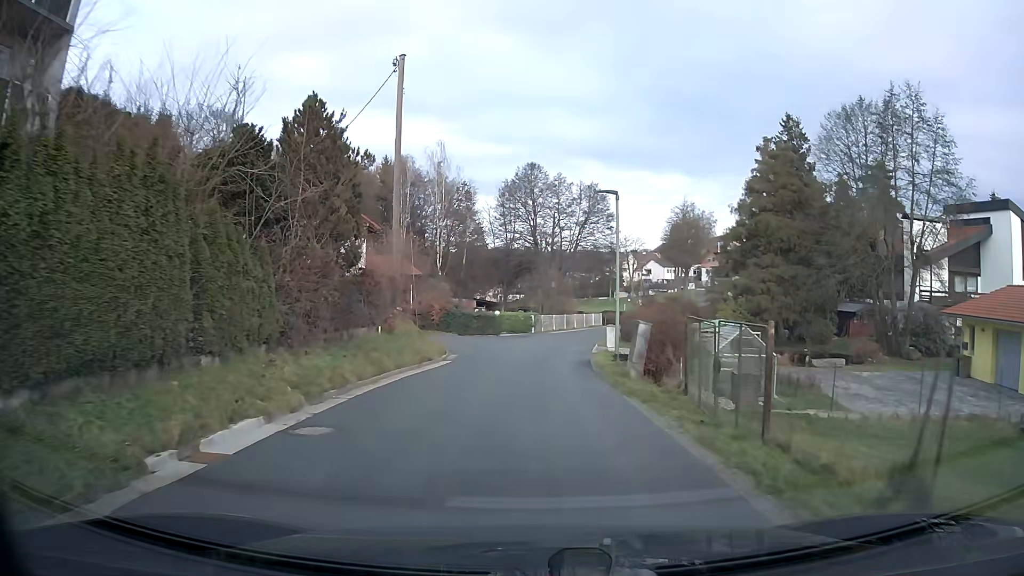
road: residential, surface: asphalt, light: Day
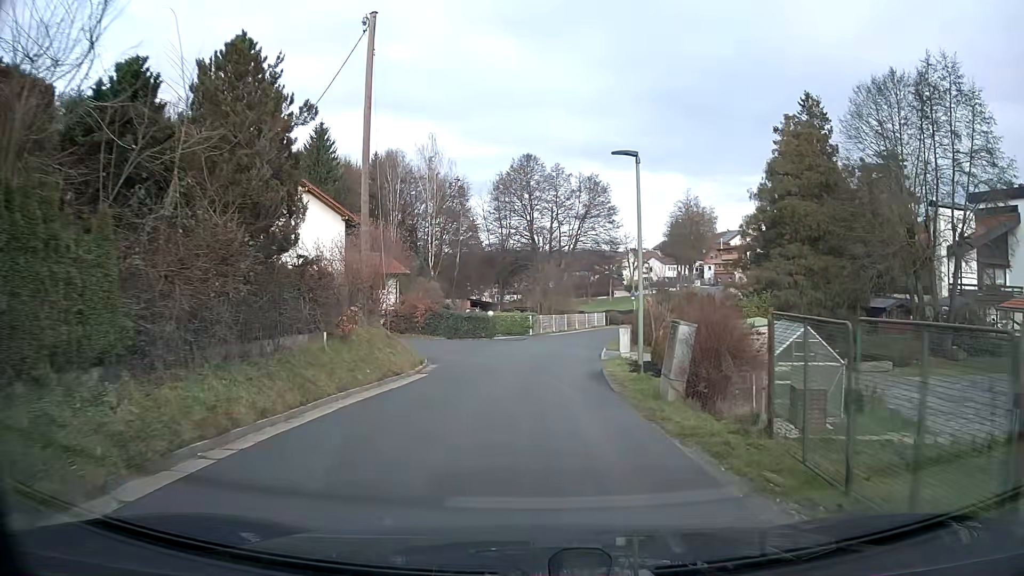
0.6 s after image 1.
(0.0, +4.7) m; 0°
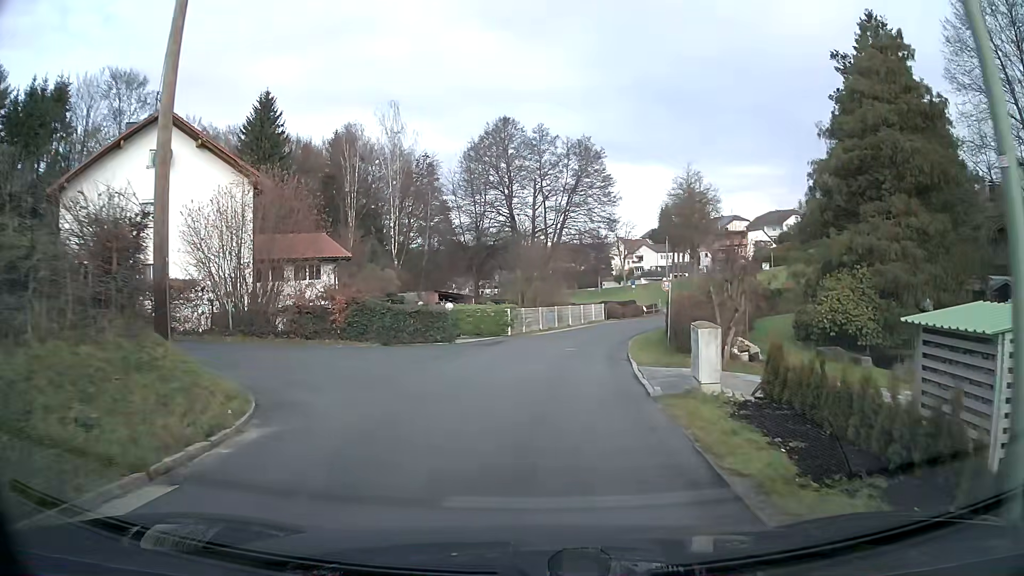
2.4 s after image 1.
(+0.1, +12.3) m; +1°
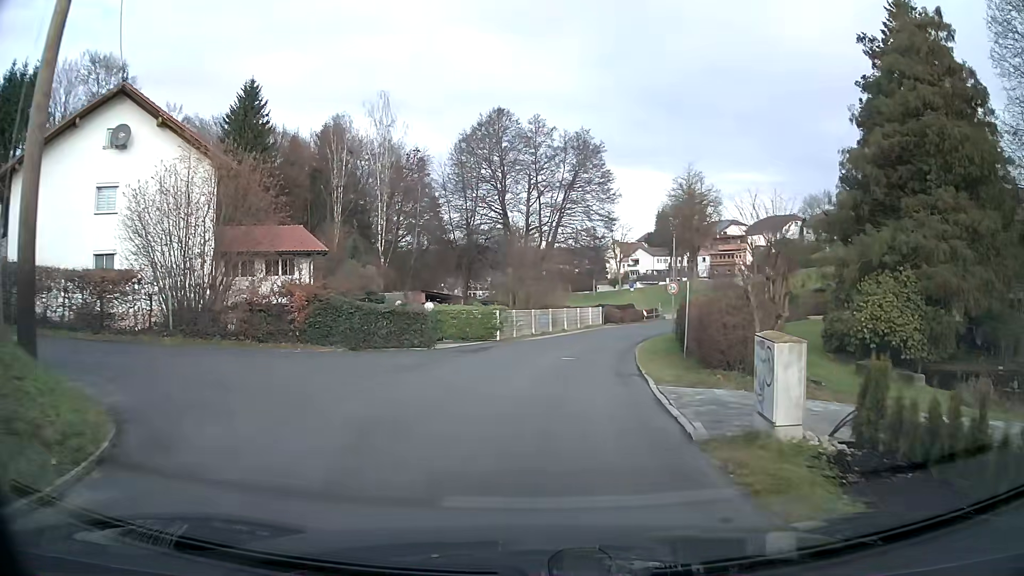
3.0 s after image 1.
(0.0, +3.4) m; +1°
(-1, +10) (-9, +13) (-17, +7) (-24, -1) (-29, -9) (-33, -18) (-37, -28) (-39, -37) (-40, -47) (-42, -57) m
